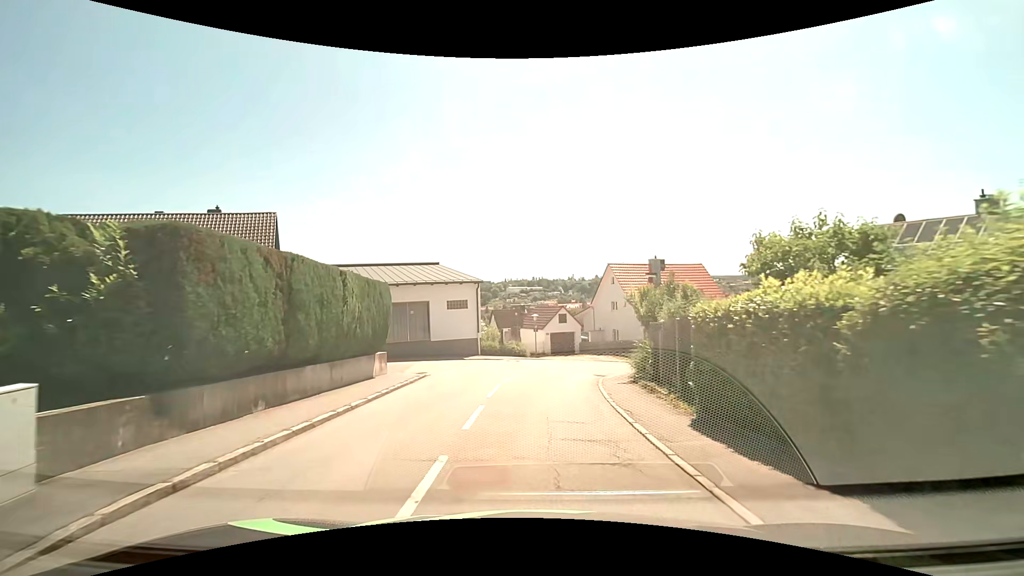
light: Day
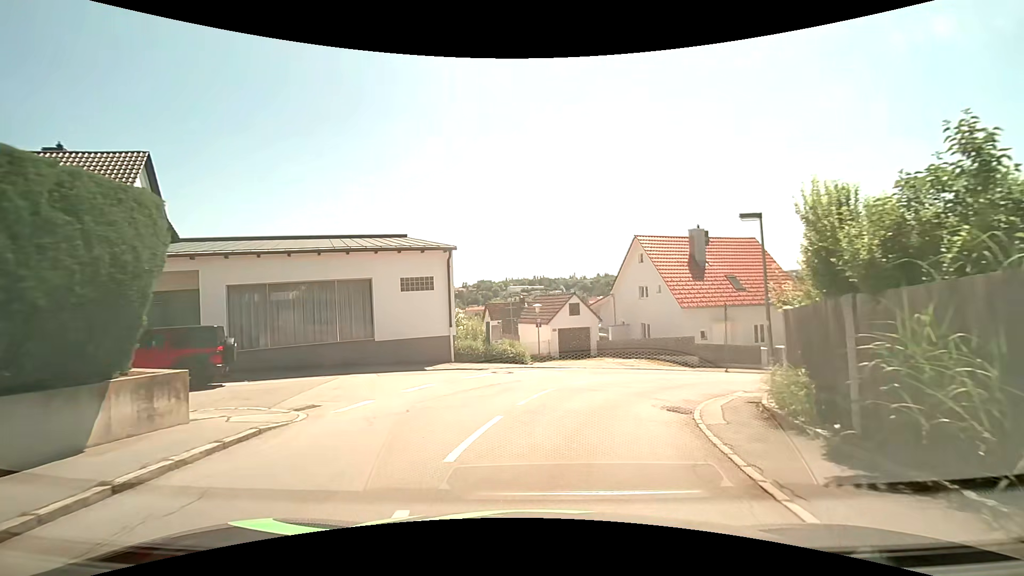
(0.0, +11.2) m; 0°
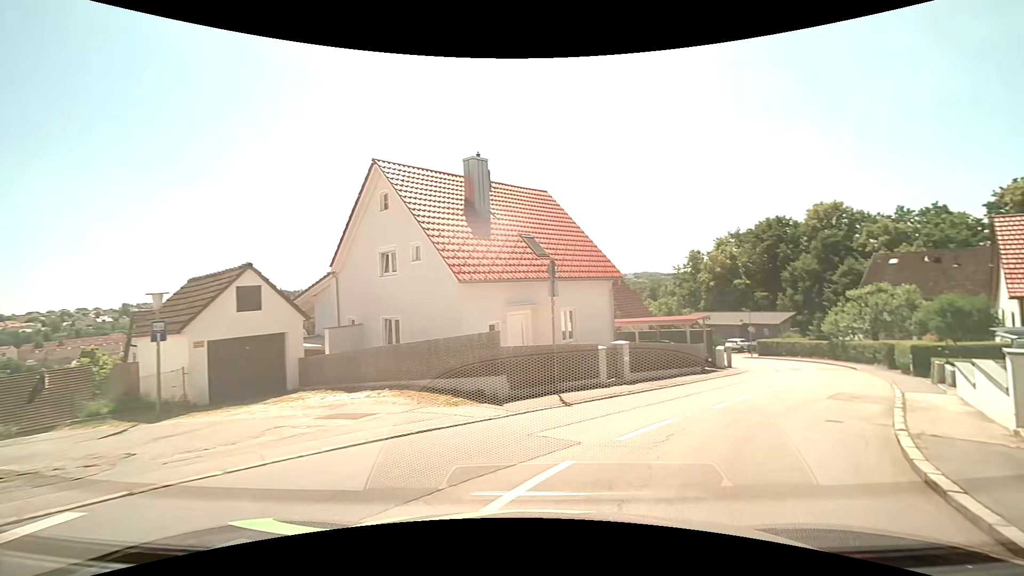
(+2.4, +15.3) m; +28°
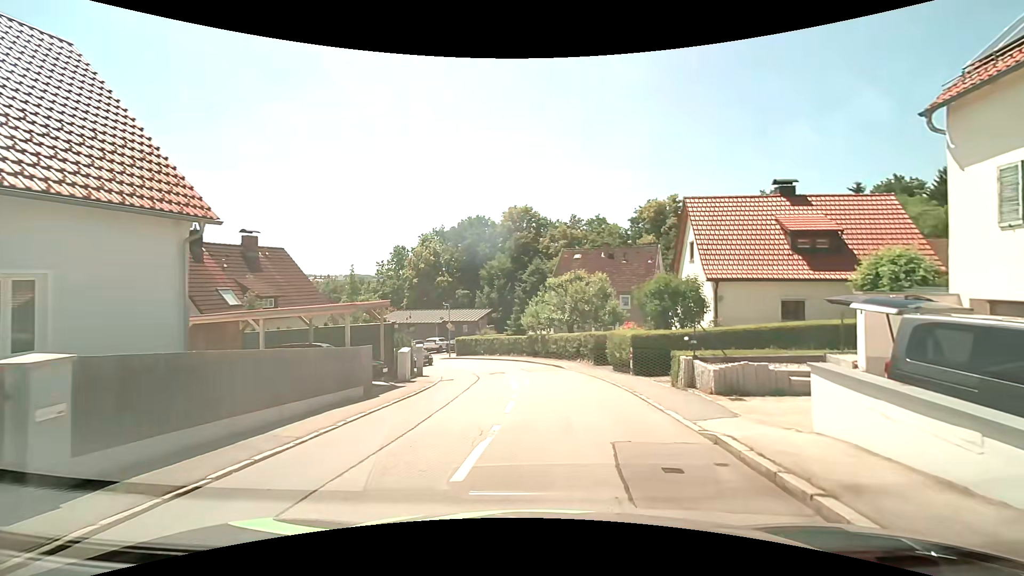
(+3.4, +10.3) m; +33°
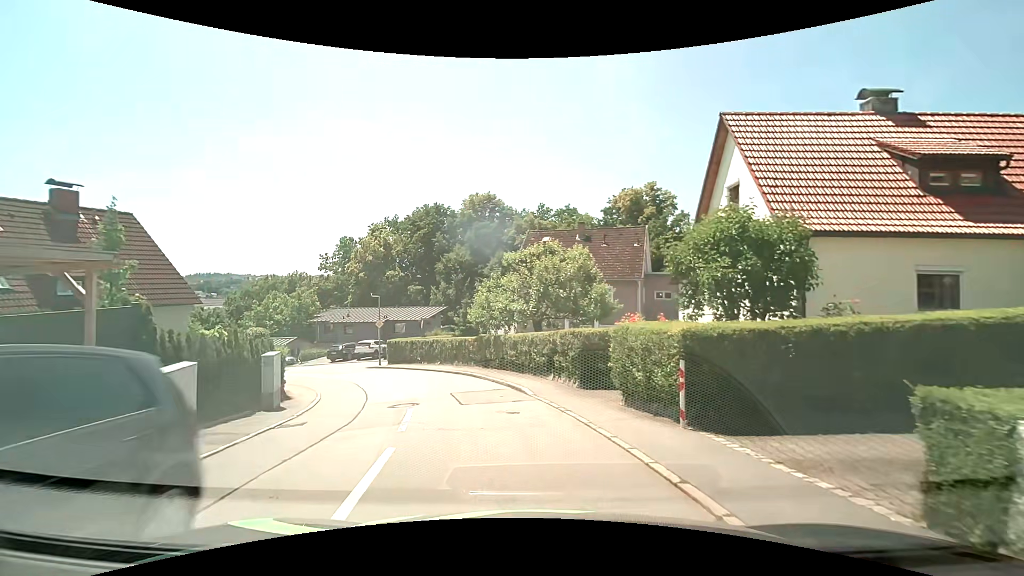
(+0.6, +10.1) m; +4°
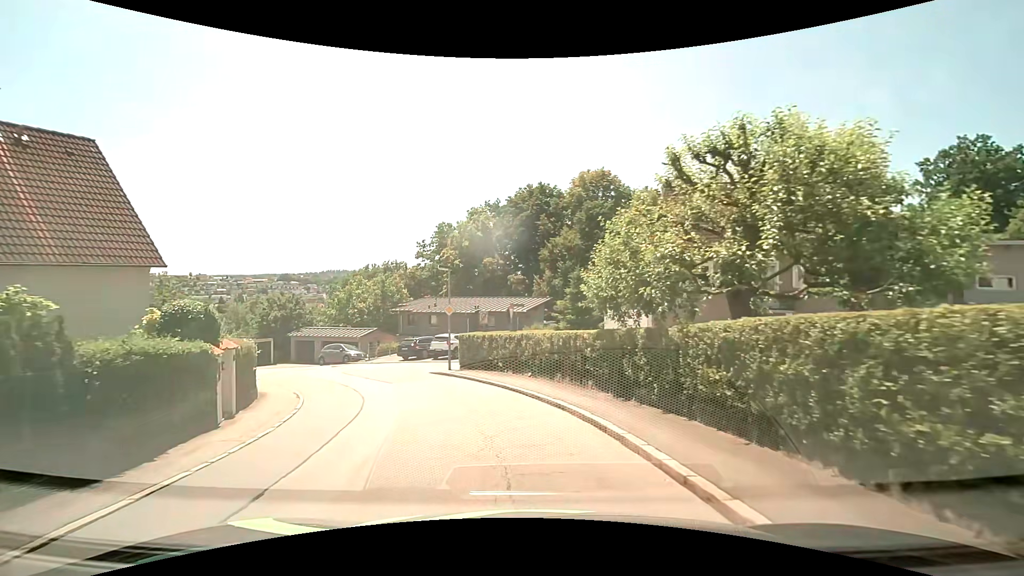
(-1.4, +11.8) m; -13°
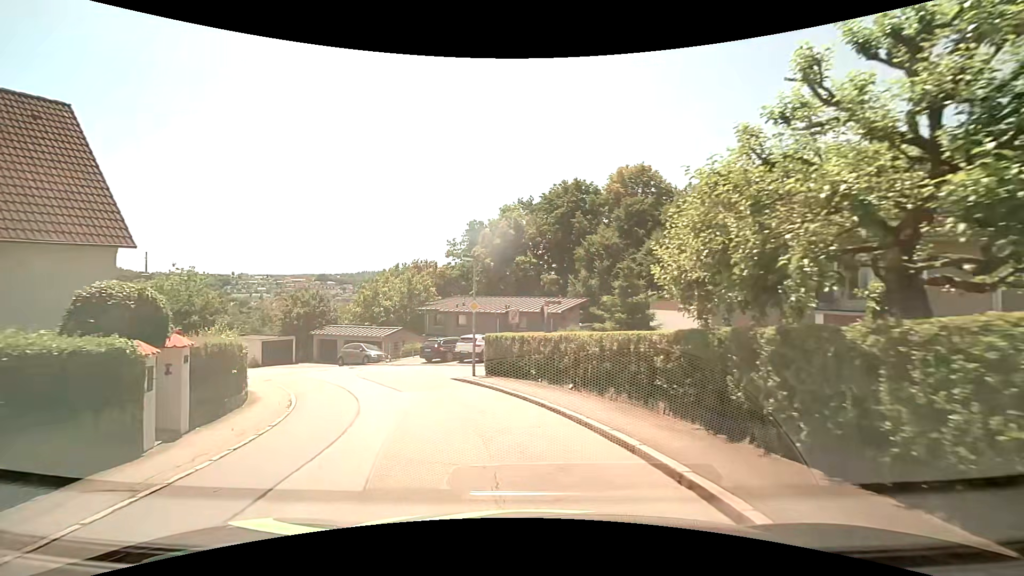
(-0.2, +3.3) m; -4°
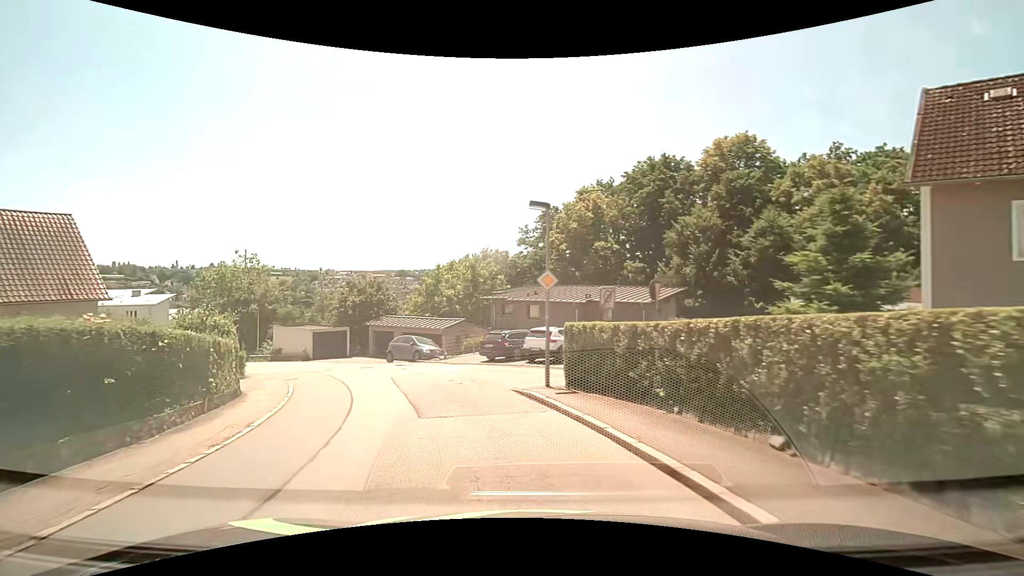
(-0.5, +7.0) m; -9°
